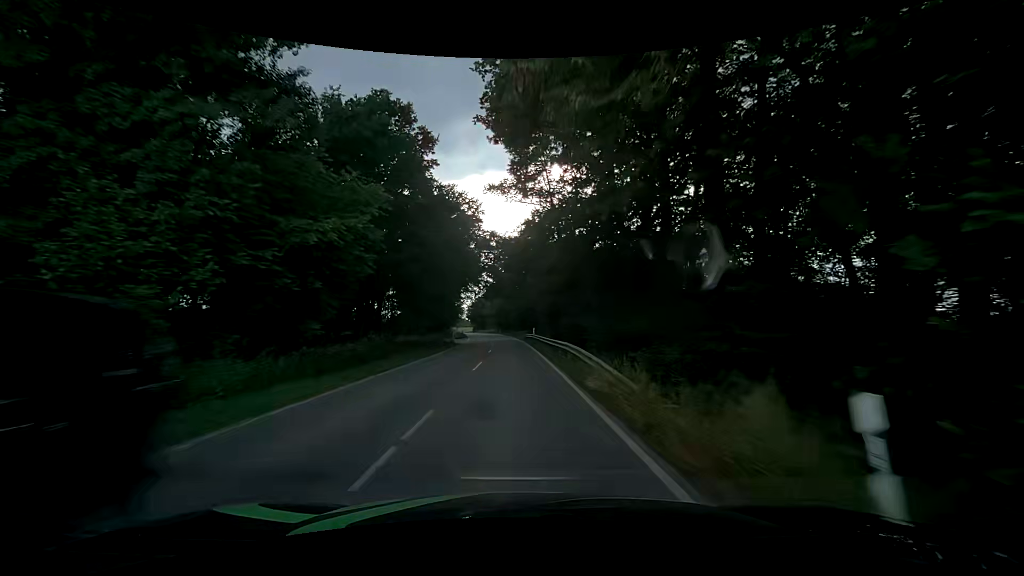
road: tertiary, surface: asphalt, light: Day
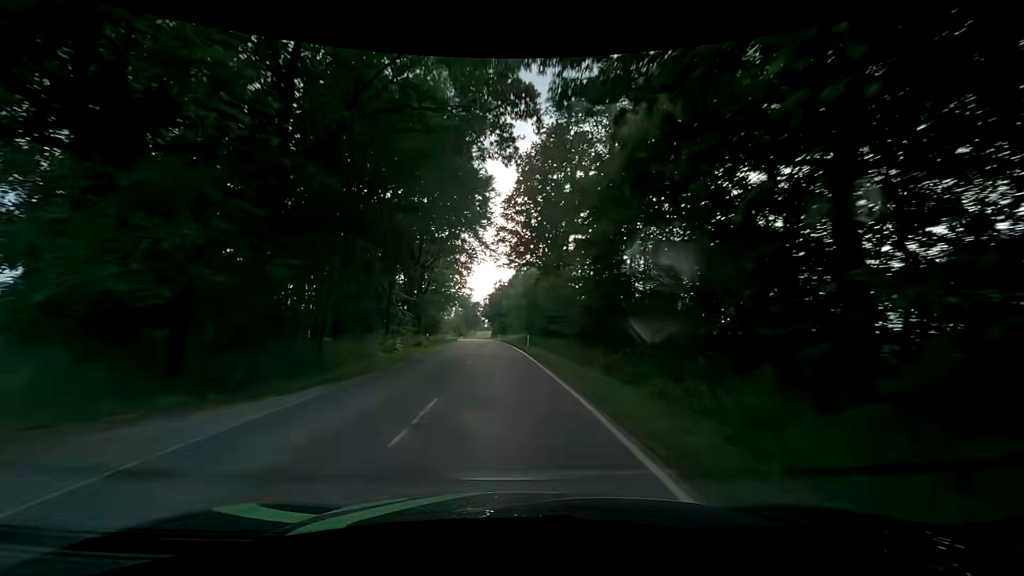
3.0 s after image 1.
(-1.2, +58.2) m; -3°
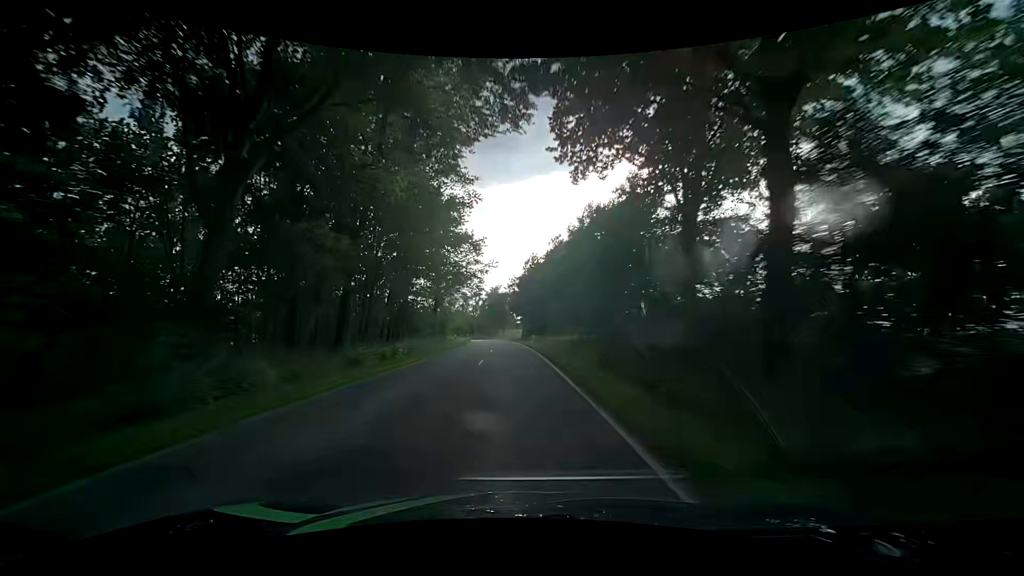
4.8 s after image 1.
(-1.3, +34.6) m; -5°
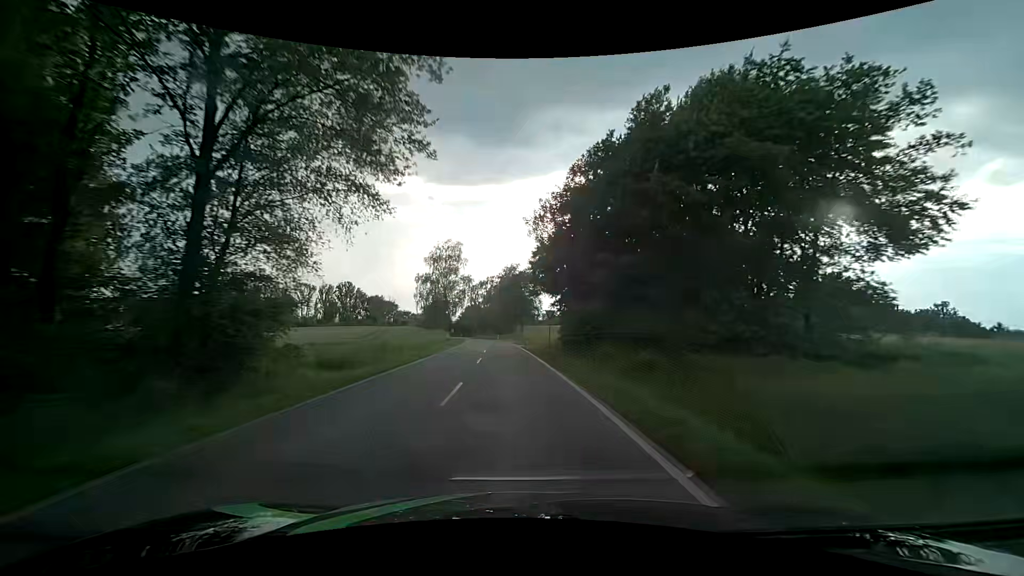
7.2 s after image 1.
(-0.4, +46.1) m; -2°
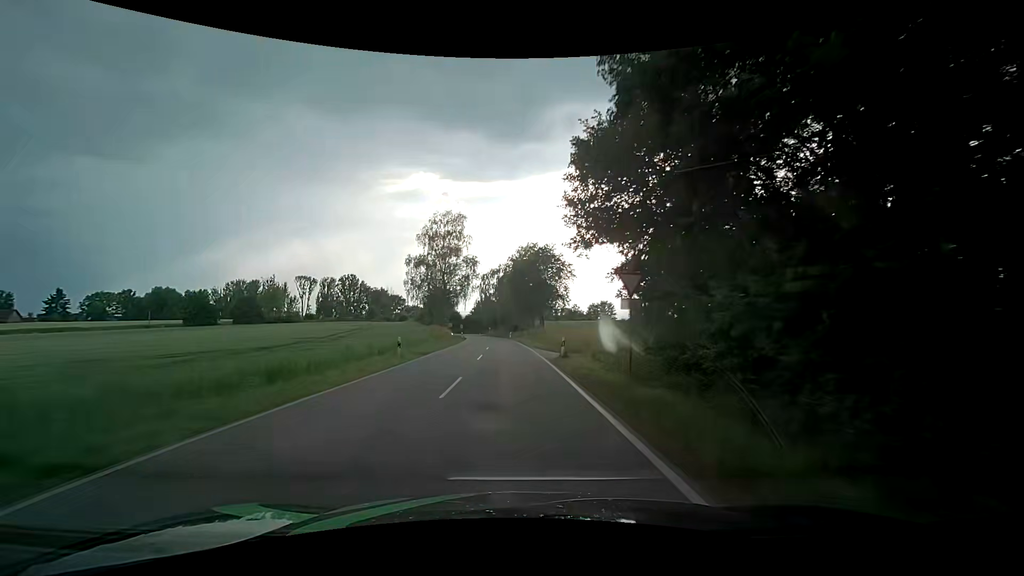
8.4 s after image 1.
(-0.2, +23.0) m; -2°
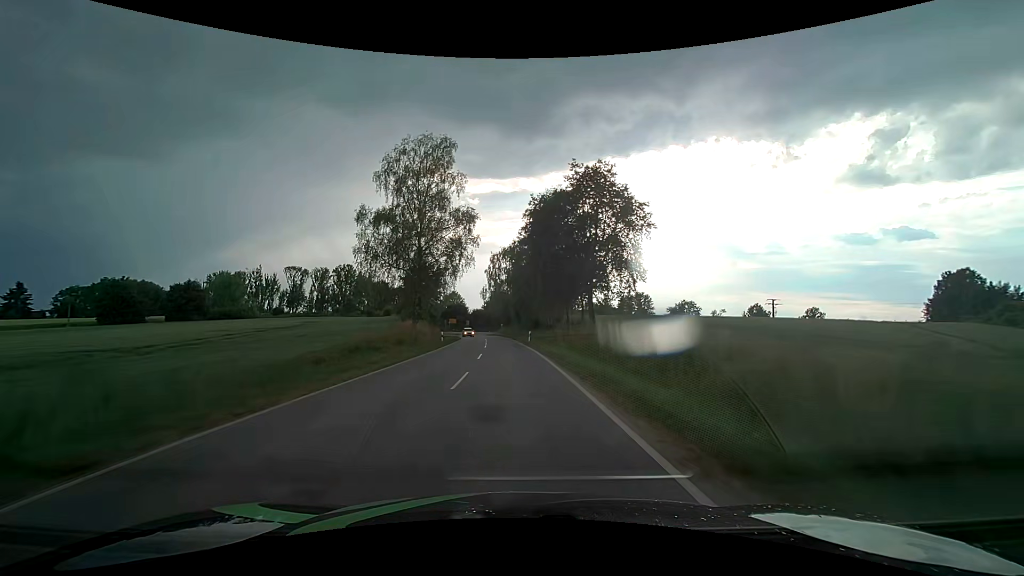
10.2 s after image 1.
(-0.4, +33.0) m; -1°
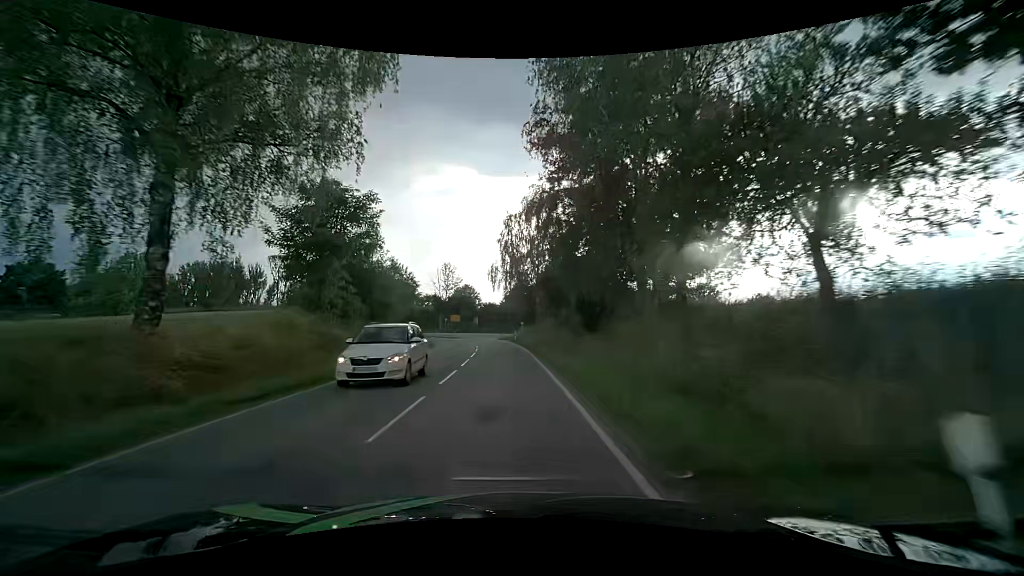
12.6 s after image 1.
(-0.7, +39.0) m; -3°
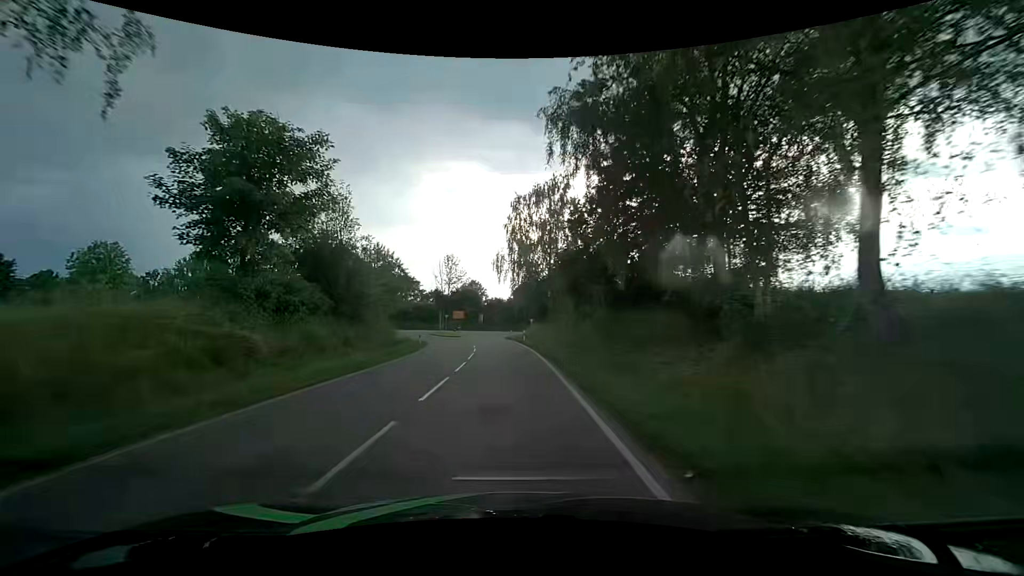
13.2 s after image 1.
(-0.1, +8.9) m; -1°
(0, +10) (0, +20) (-1, +30) (-1, +40) (-2, +50) (-3, +60) (-4, +70) (-6, +80) (-12, +87) (-22, +86) m
